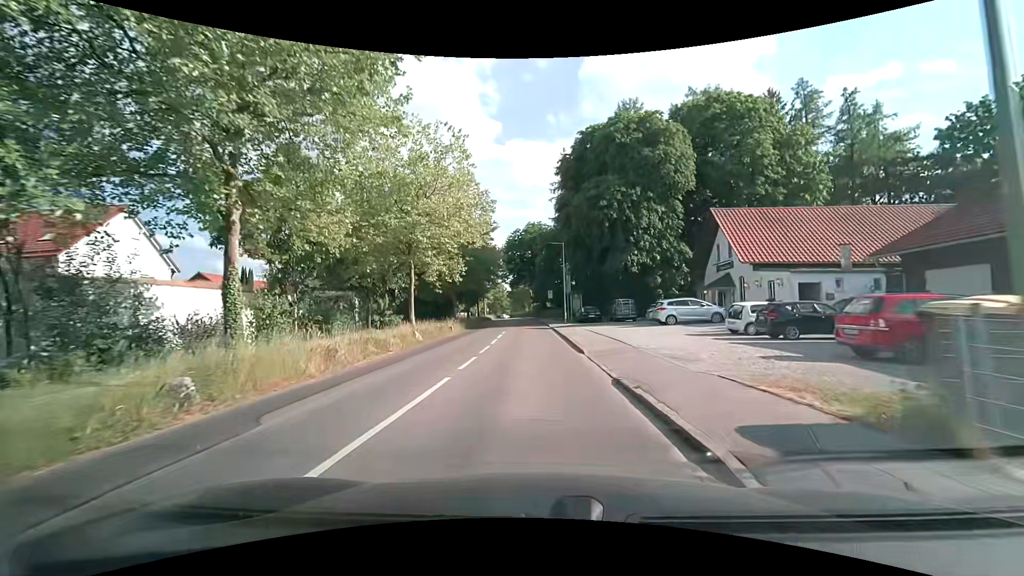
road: secondary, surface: asphalt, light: Day
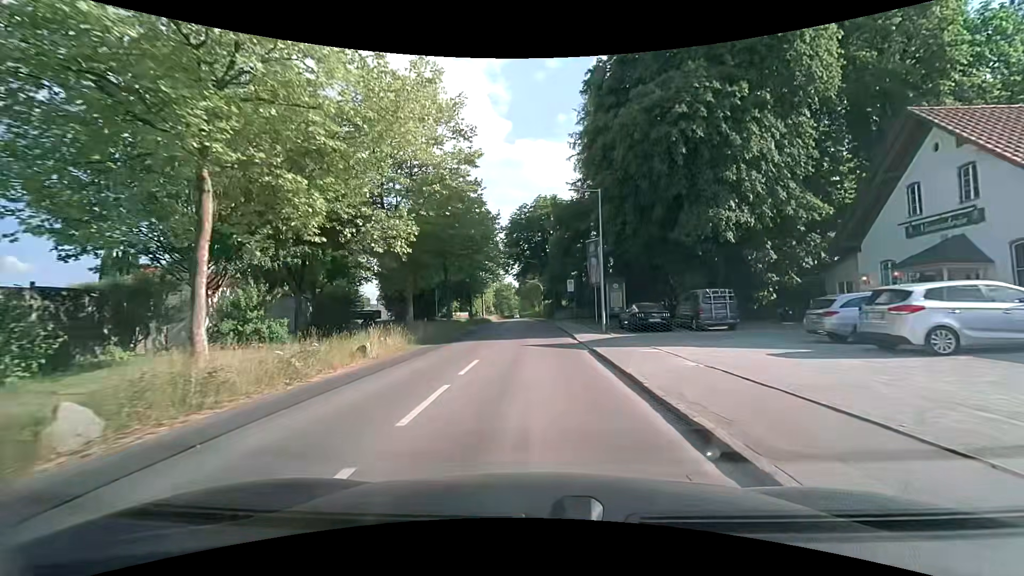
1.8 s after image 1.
(-0.2, +19.6) m; -1°
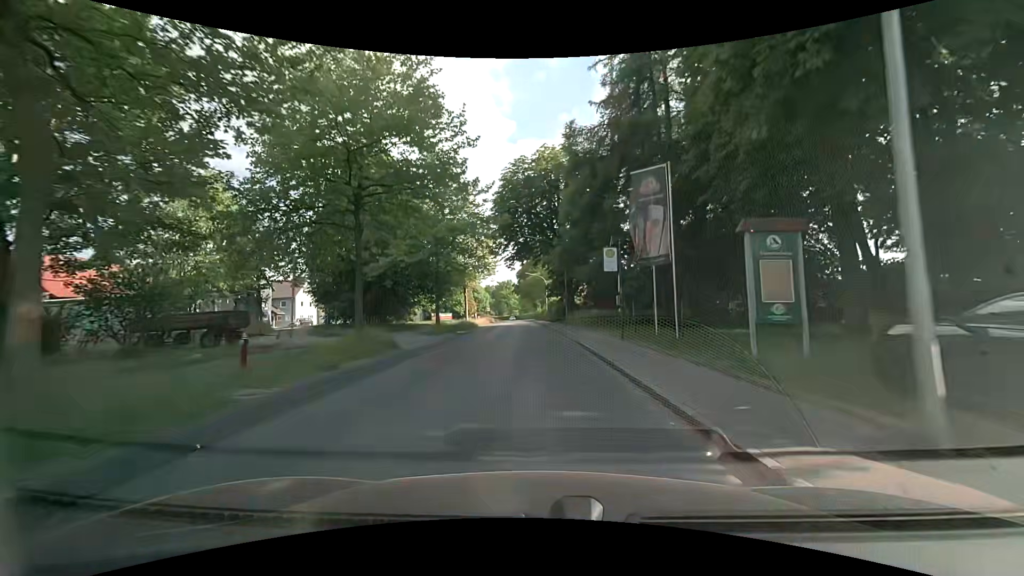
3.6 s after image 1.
(0.0, +20.5) m; 0°
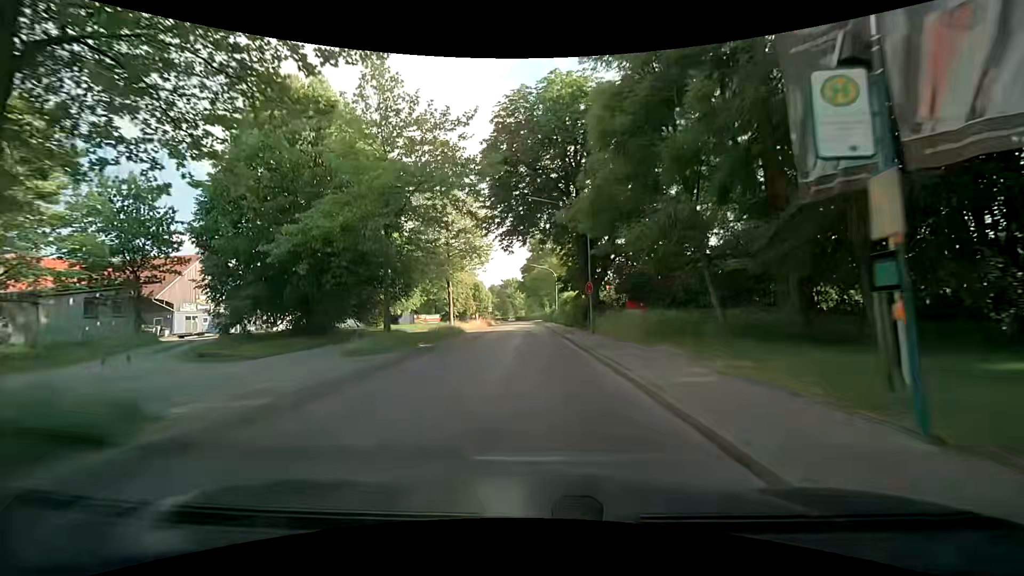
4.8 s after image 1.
(-0.1, +14.1) m; 0°
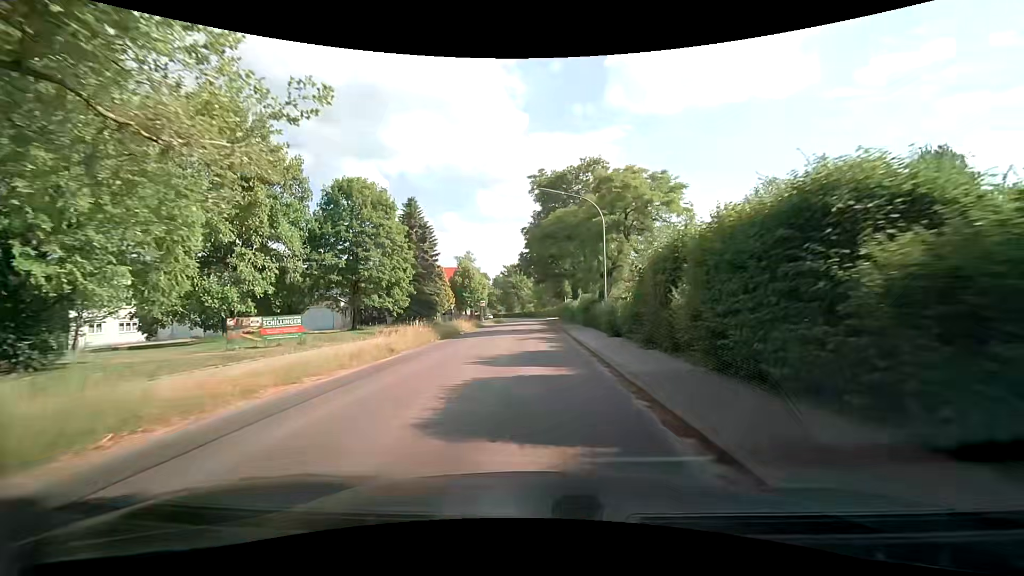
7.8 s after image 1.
(-0.8, +36.7) m; -1°
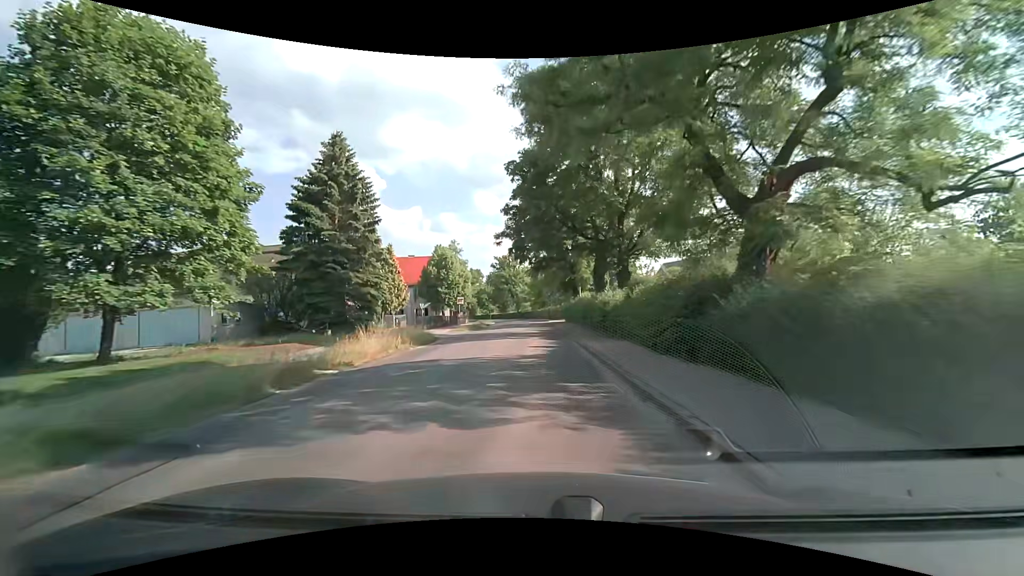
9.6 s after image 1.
(-0.2, +21.8) m; 0°
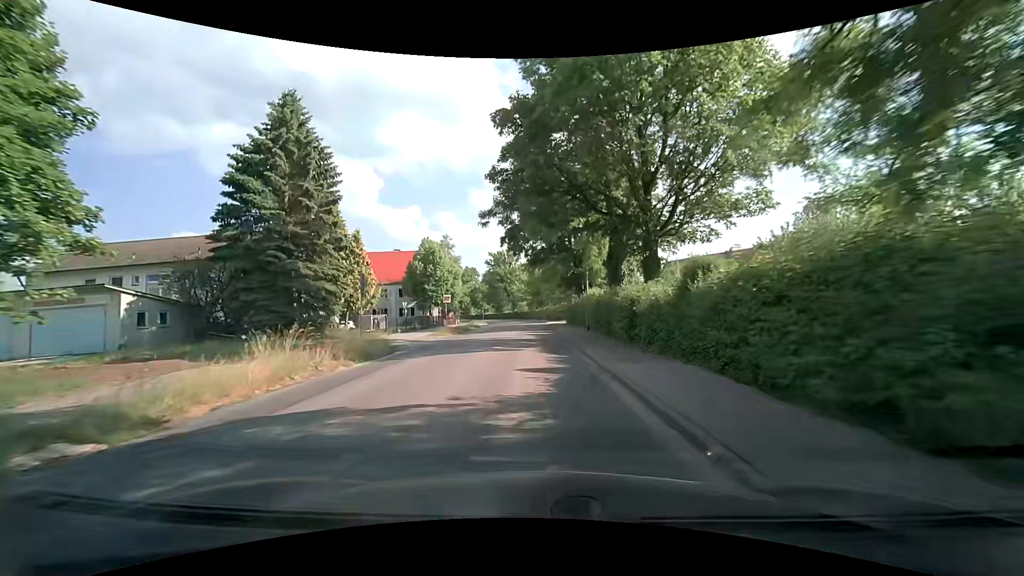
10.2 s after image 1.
(0.0, +7.1) m; 0°
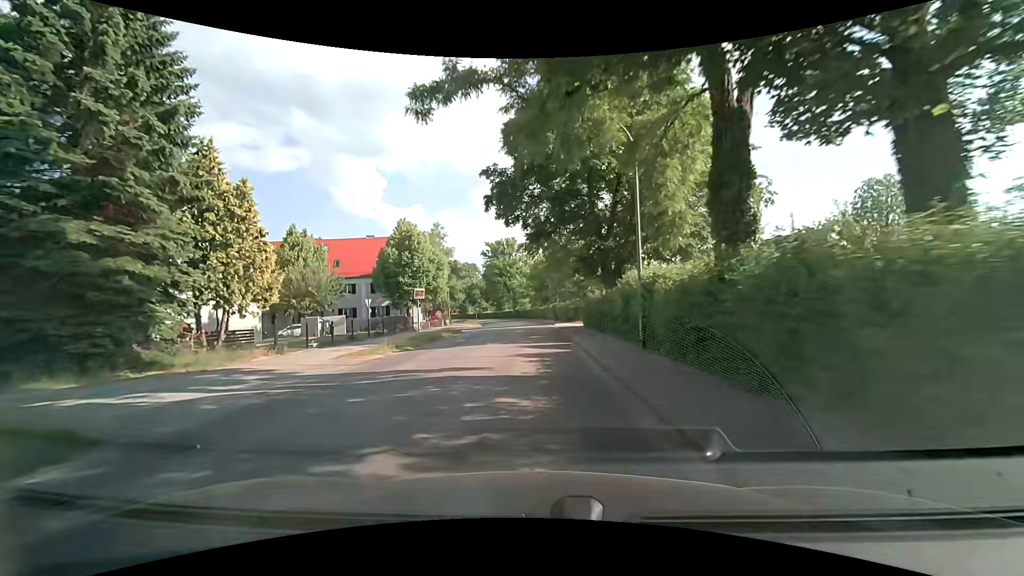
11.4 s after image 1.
(+0.1, +14.0) m; 0°
(0, +10) (0, +20) (0, +30) (-1, +40) (-1, +50) (-2, +60) (-3, +70) (-5, +80) (-7, +90) (-10, +99) m
